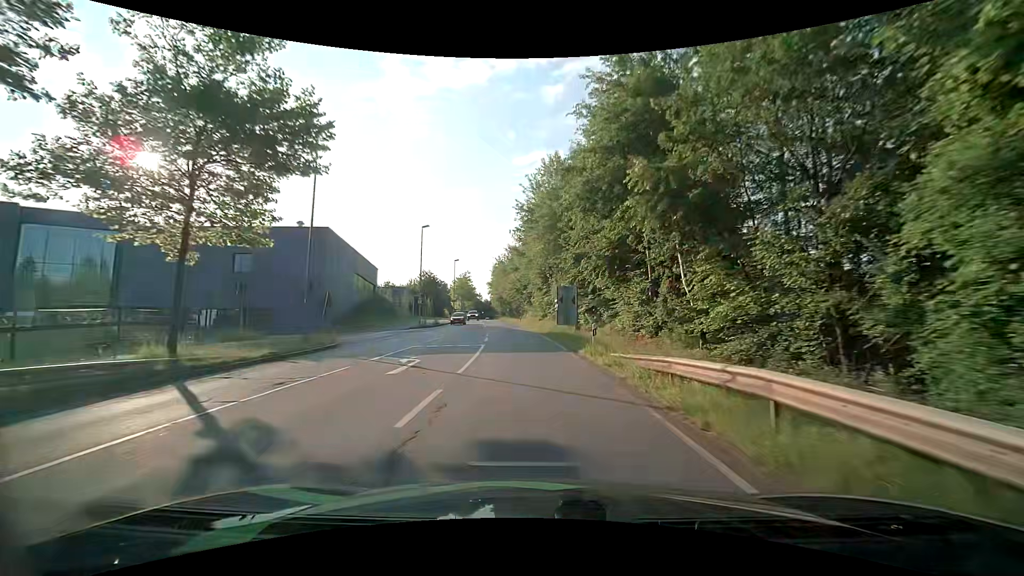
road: secondary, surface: asphalt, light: Day
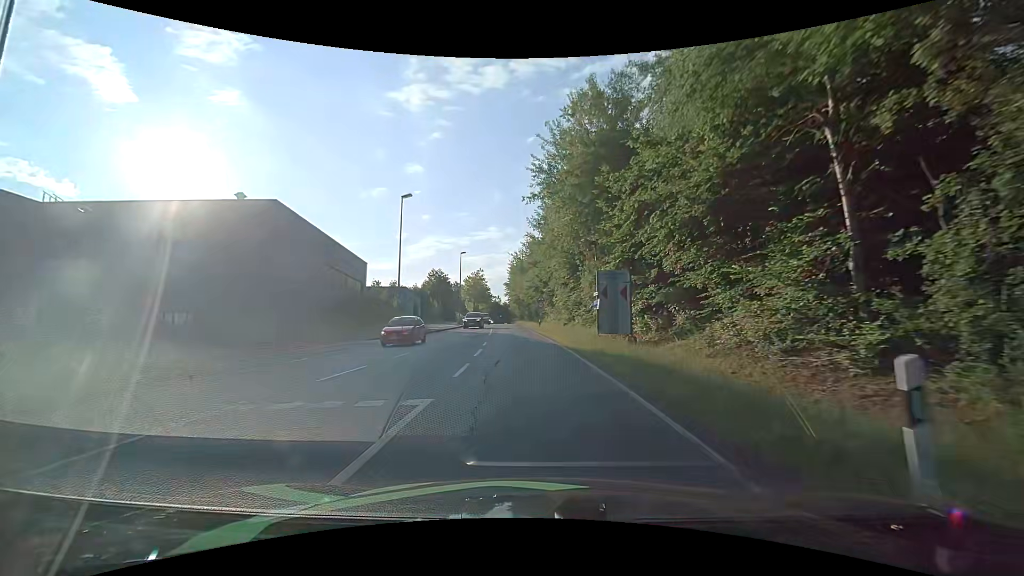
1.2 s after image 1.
(-0.3, +14.7) m; -2°
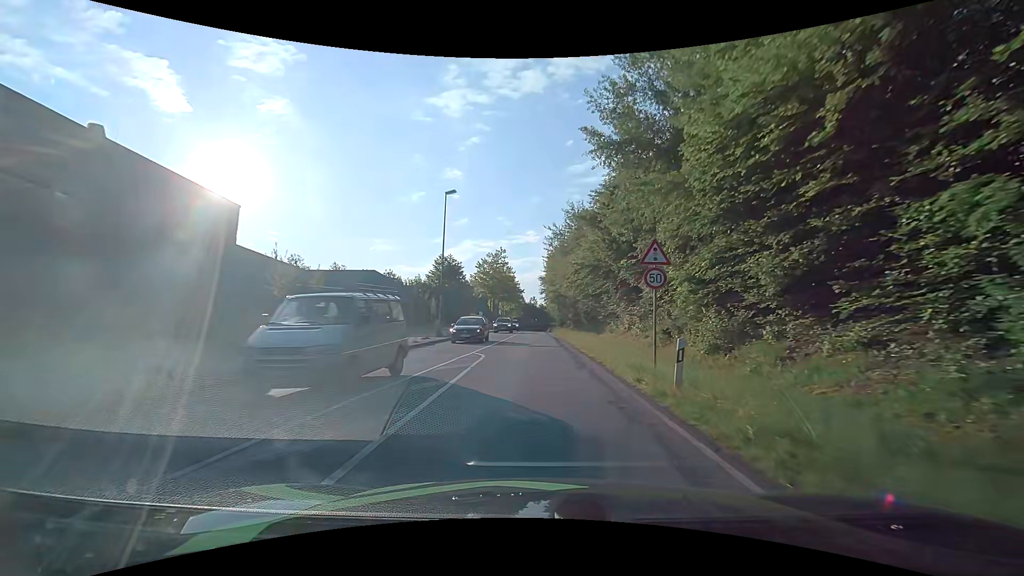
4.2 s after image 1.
(-1.8, +36.3) m; -4°
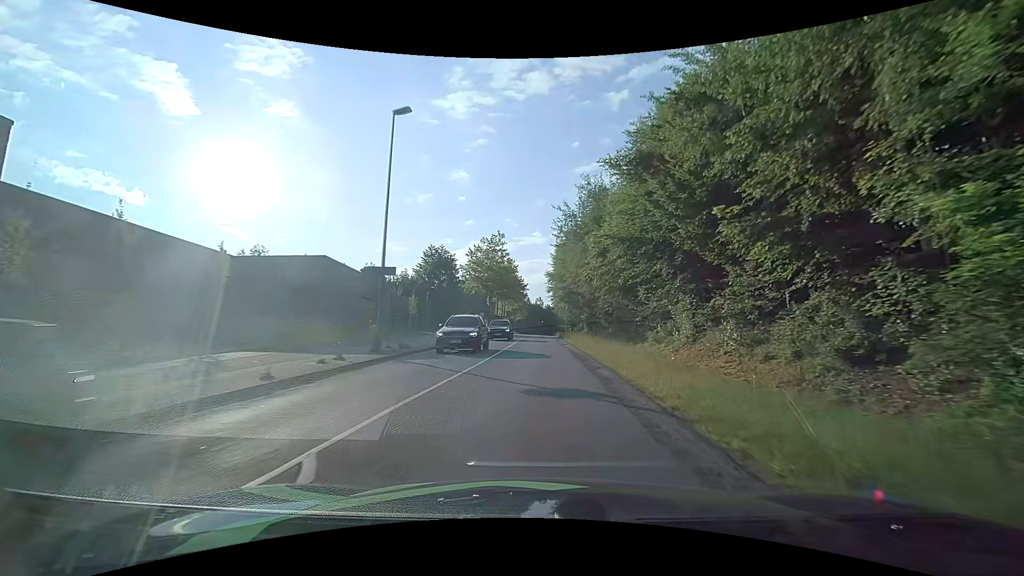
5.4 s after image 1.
(-0.2, +14.4) m; -2°
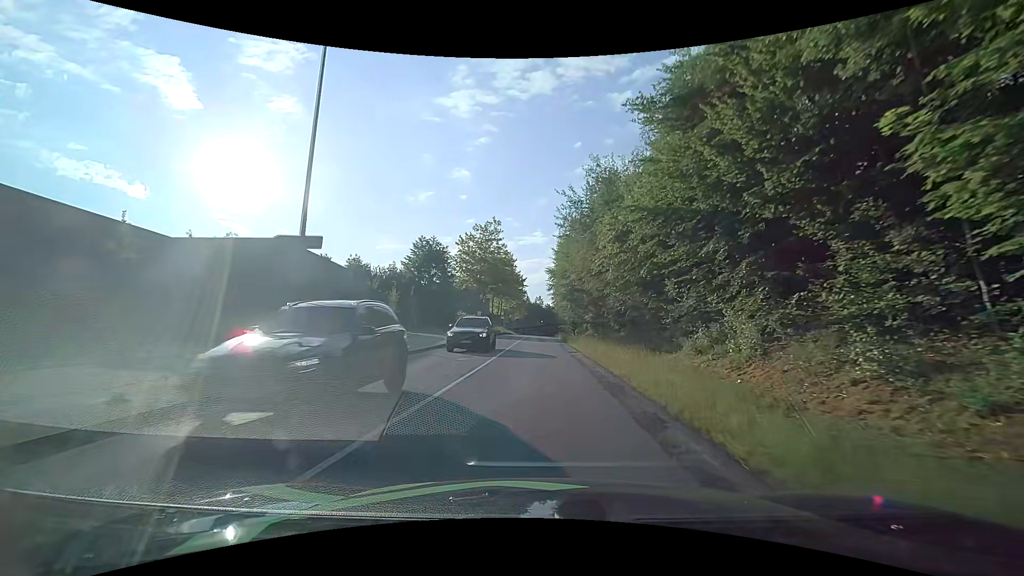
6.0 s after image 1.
(0.0, +7.1) m; 0°
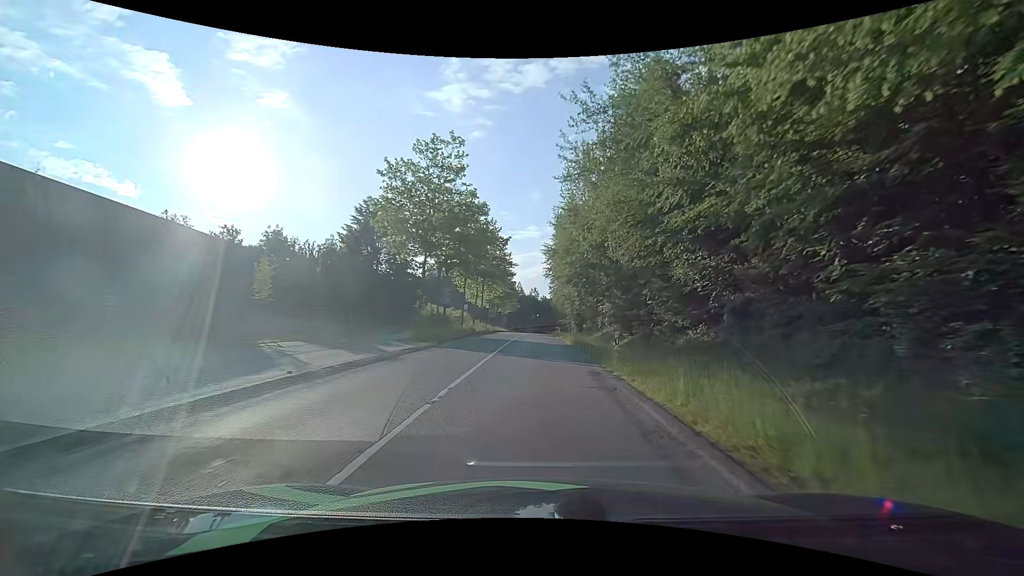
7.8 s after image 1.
(+0.1, +21.5) m; +1°
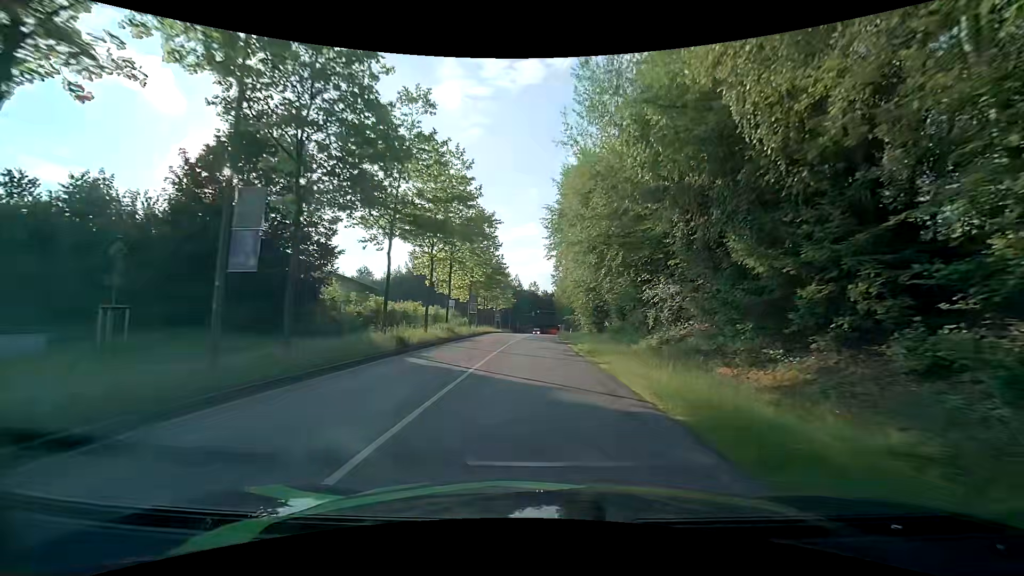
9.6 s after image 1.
(0.0, +21.9) m; 0°
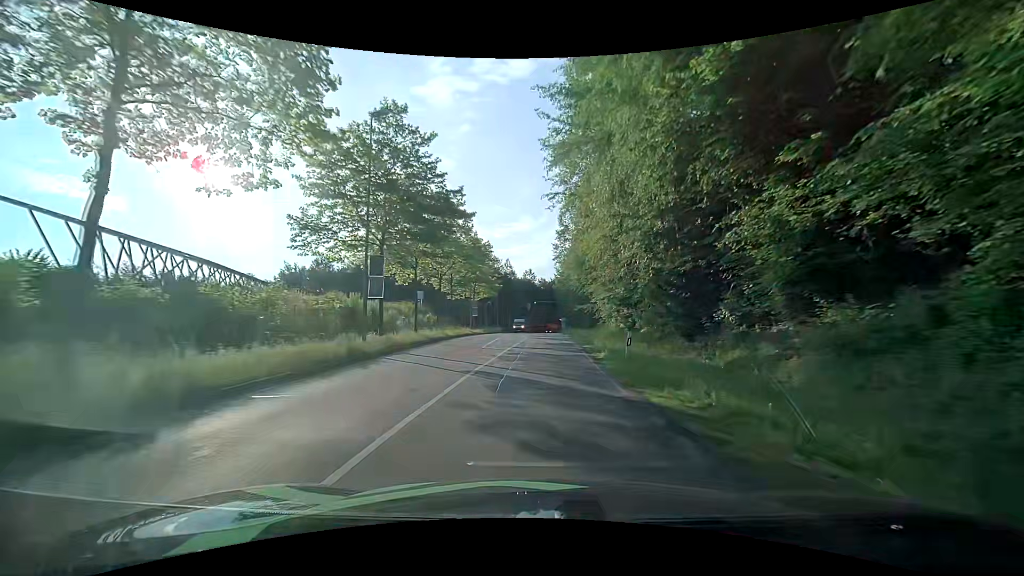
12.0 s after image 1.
(-0.1, +29.8) m; -1°
(0, +10) (0, +20) (+1, +30) (+1, +40) (+2, +50) (+2, +60) (+2, +70) (+3, +80) (+3, +90) (+3, +100) m
